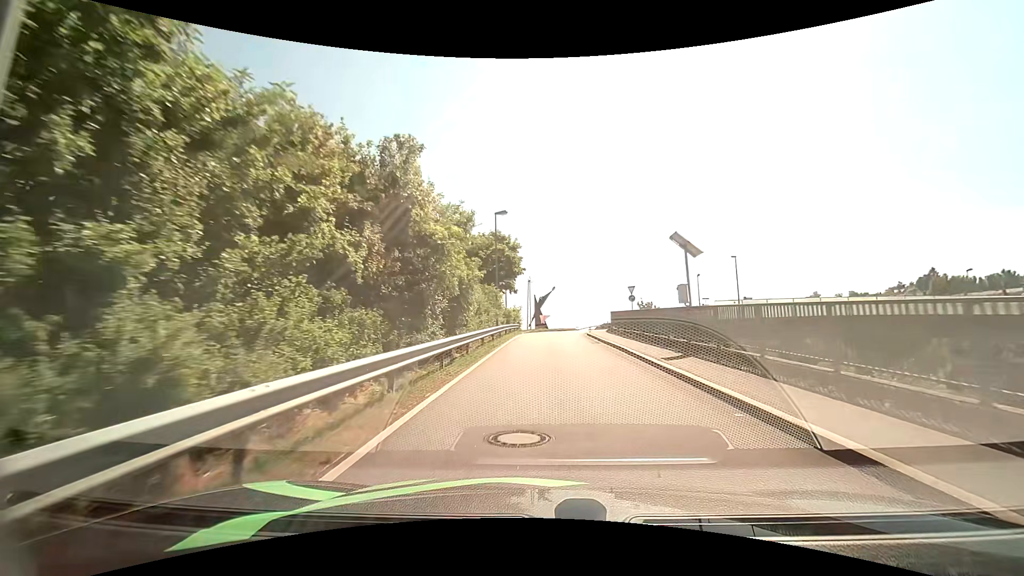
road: unclassified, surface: asphalt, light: Day
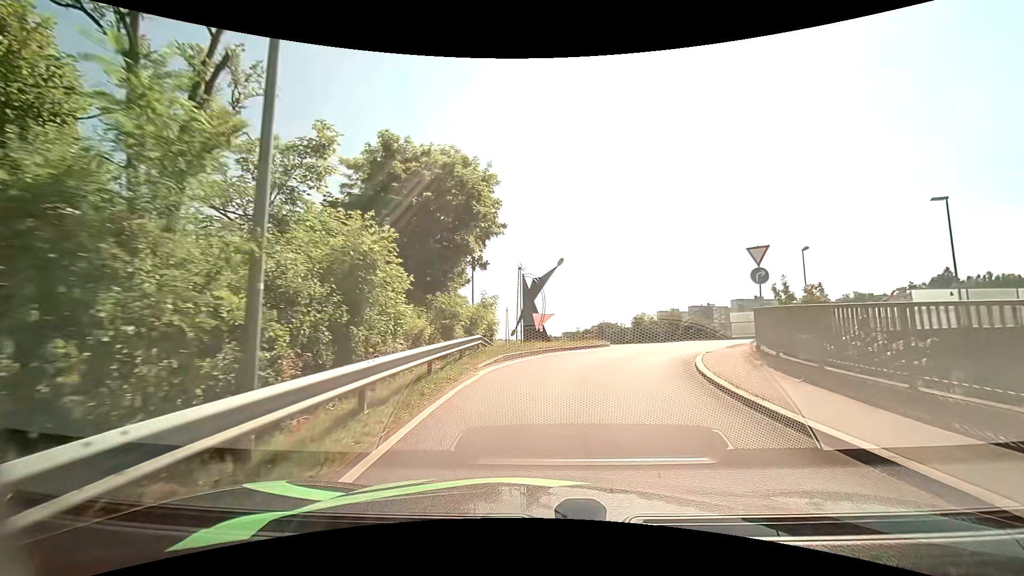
(0.0, +25.4) m; 0°
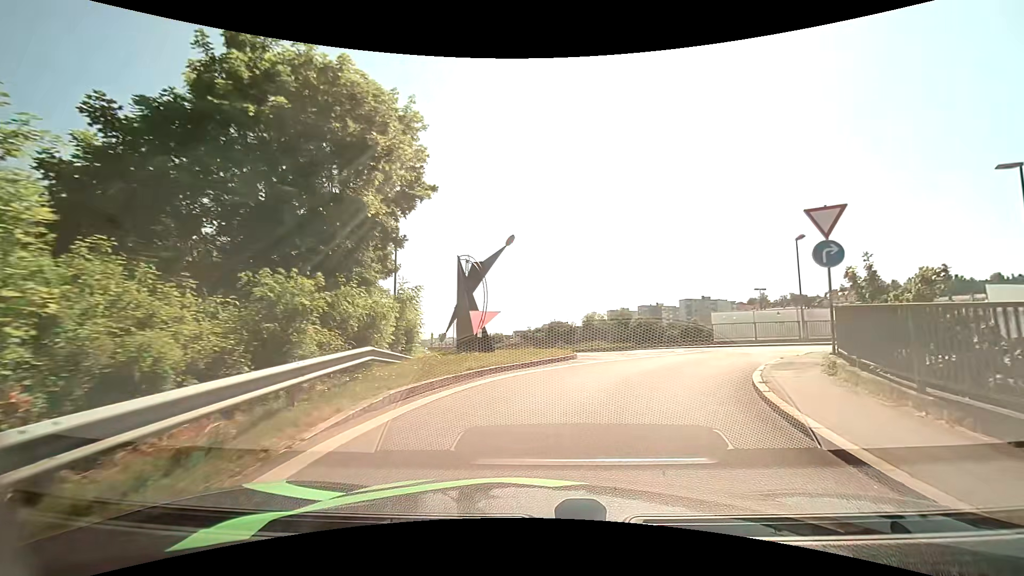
(+0.3, +7.4) m; +5°
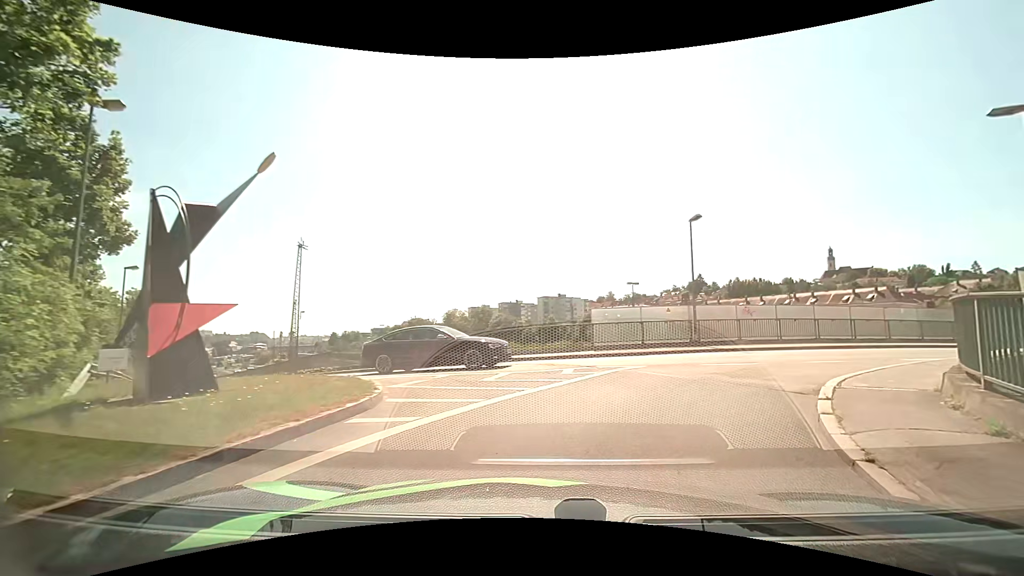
(+1.1, +8.8) m; +16°
